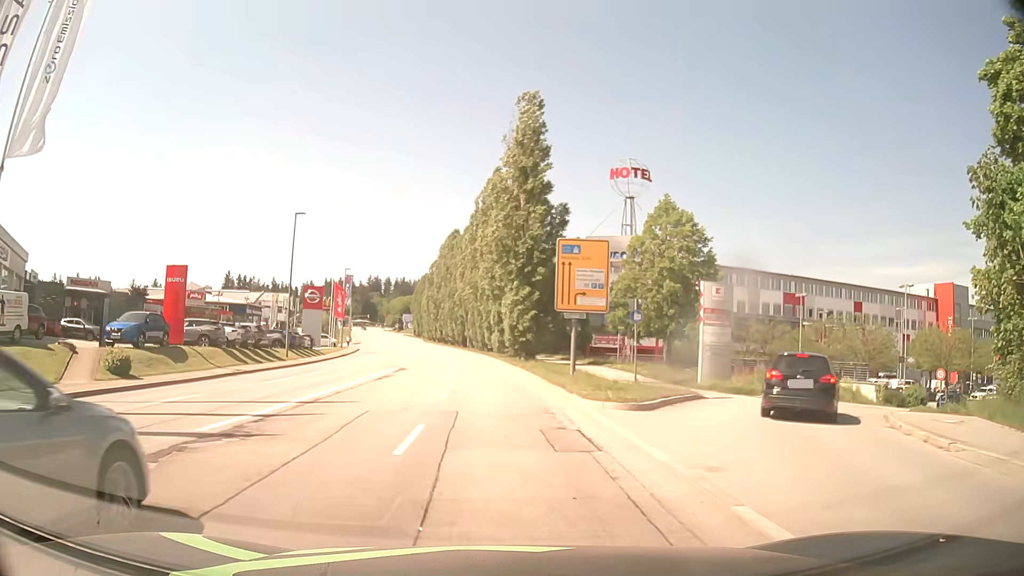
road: tertiary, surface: asphalt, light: Day
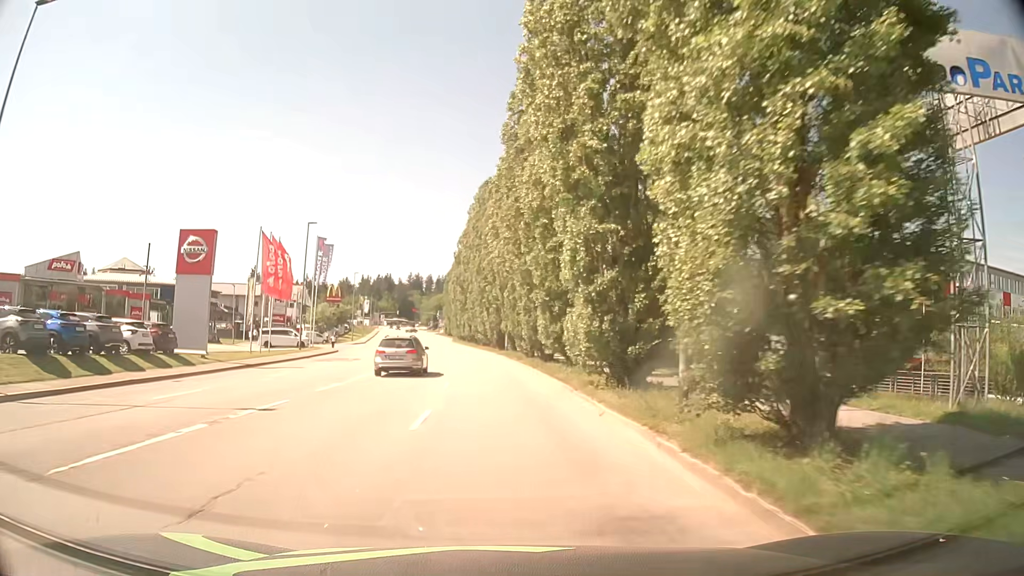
(-1.2, +34.5) m; -4°
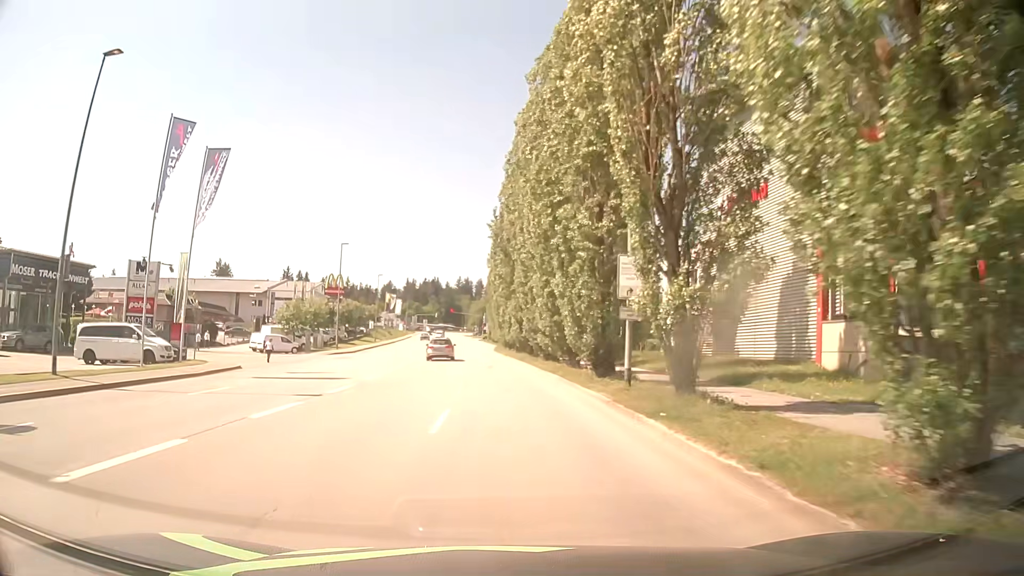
(-1.8, +36.6) m; -5°
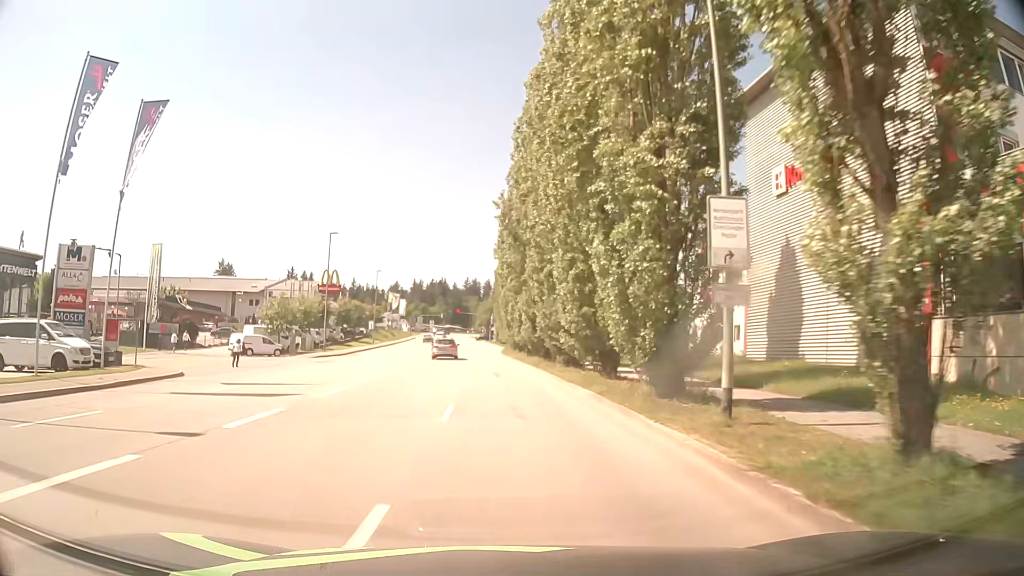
(0.0, +7.4) m; 0°
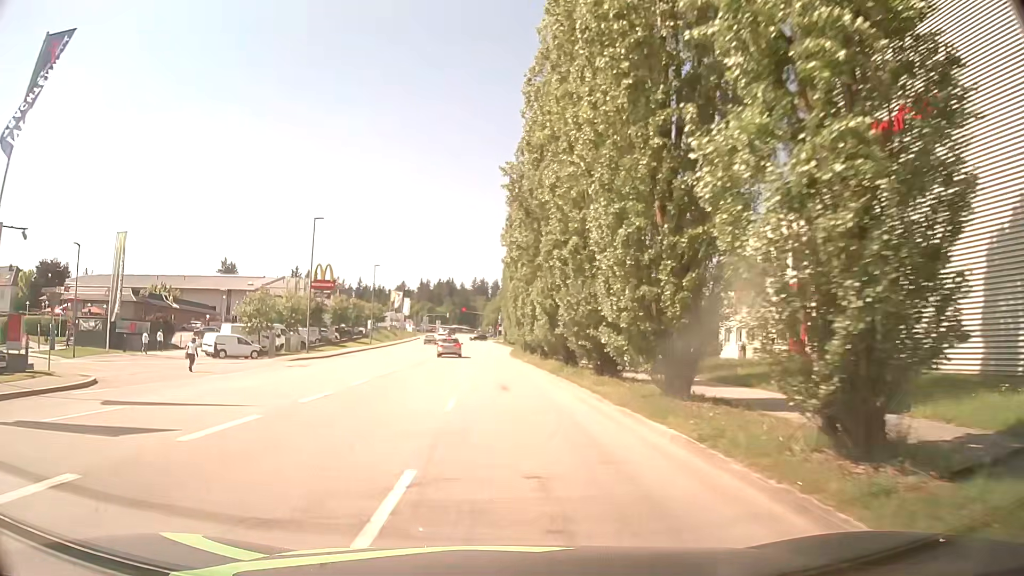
(0.0, +7.5) m; 0°
